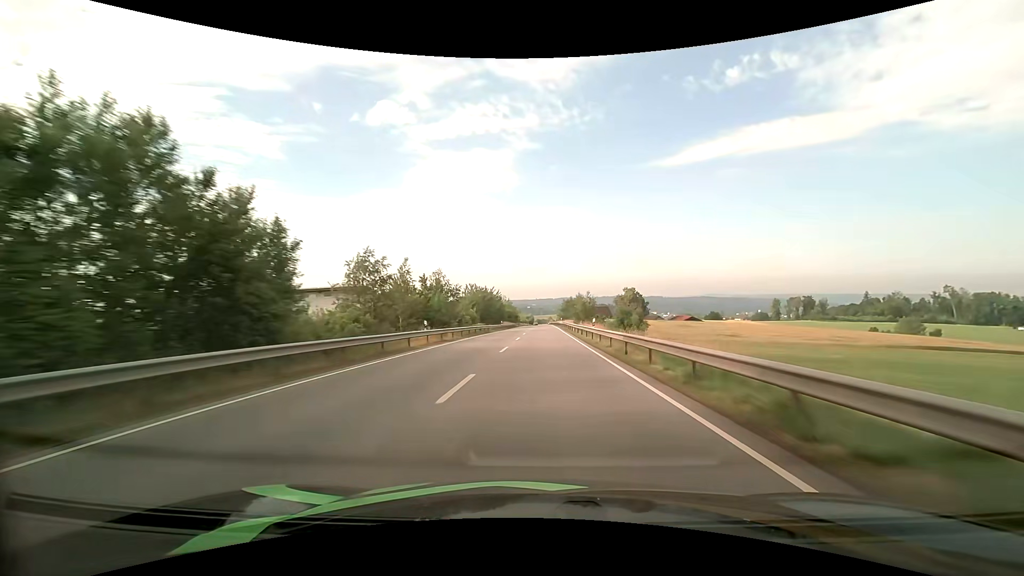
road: primary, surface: asphalt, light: Day
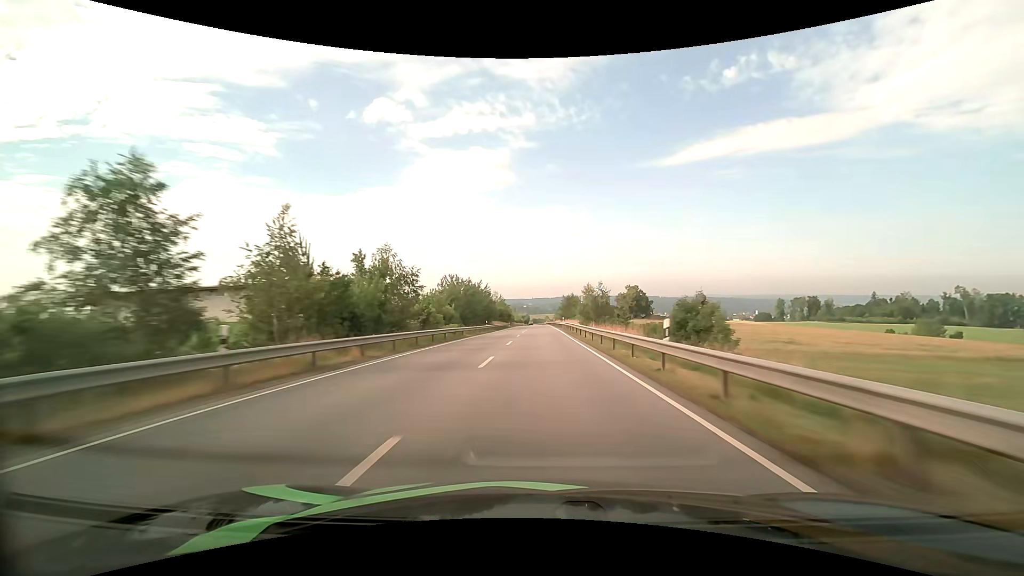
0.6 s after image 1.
(+0.1, +17.9) m; 0°
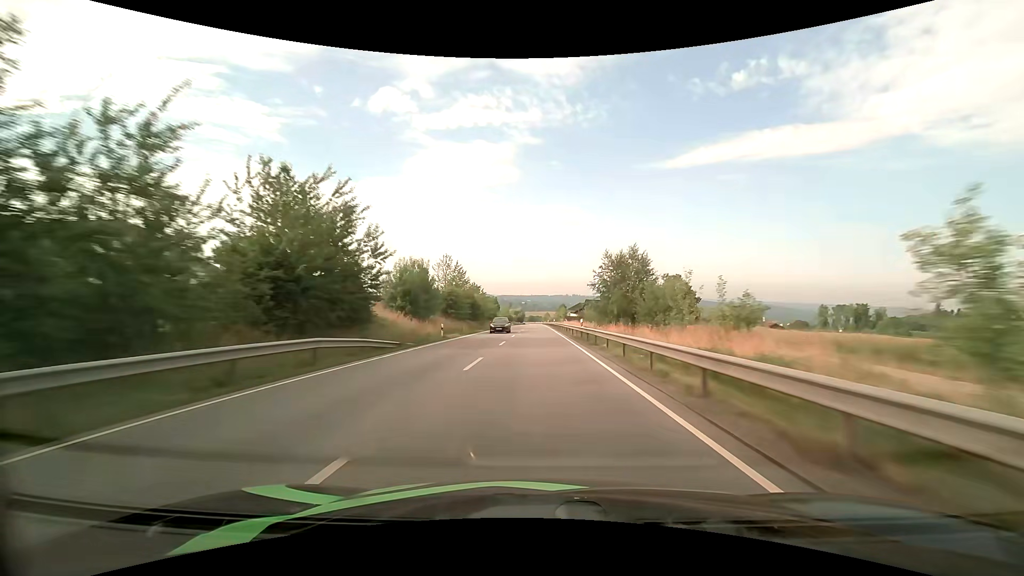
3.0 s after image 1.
(+0.3, +71.7) m; 0°
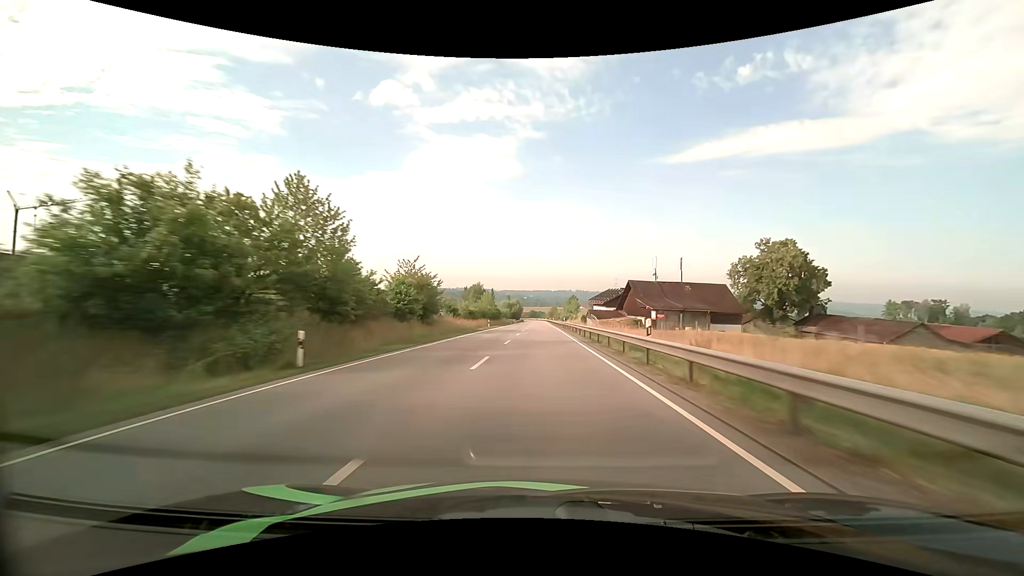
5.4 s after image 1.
(-0.3, +70.8) m; 0°
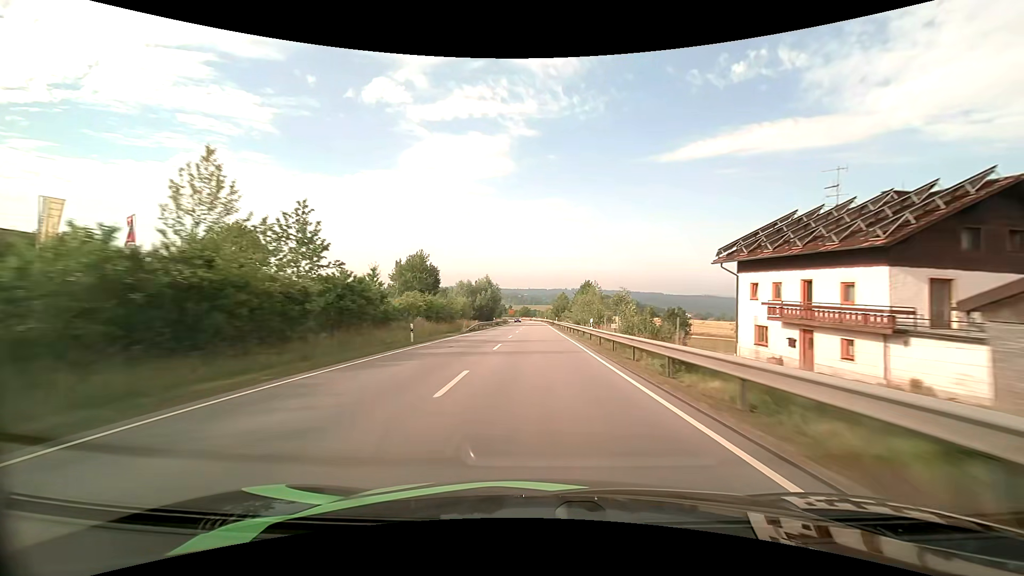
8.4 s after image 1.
(+0.2, +86.8) m; 0°
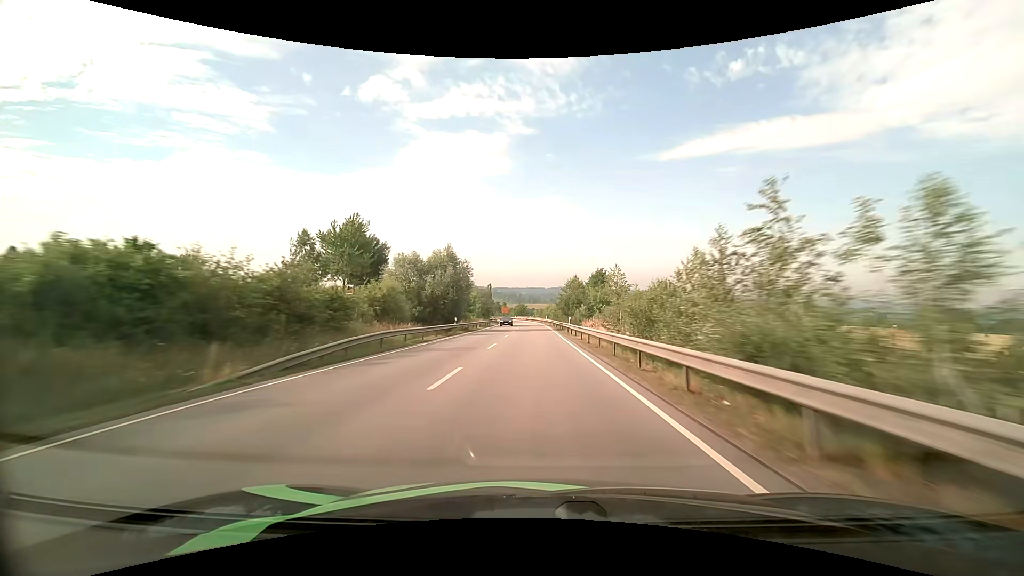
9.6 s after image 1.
(+0.1, +34.5) m; 0°
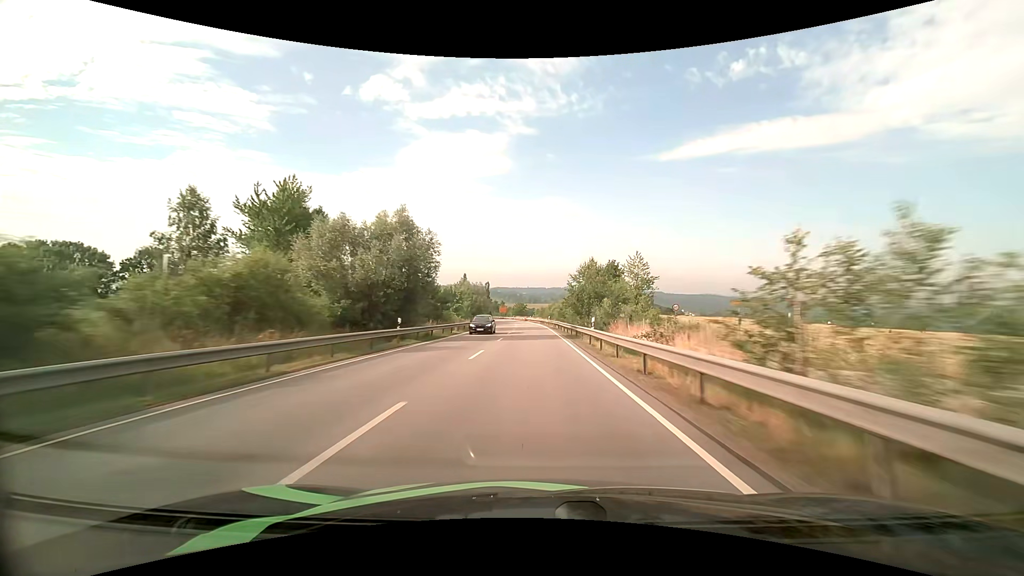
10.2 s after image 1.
(0.0, +17.1) m; 0°
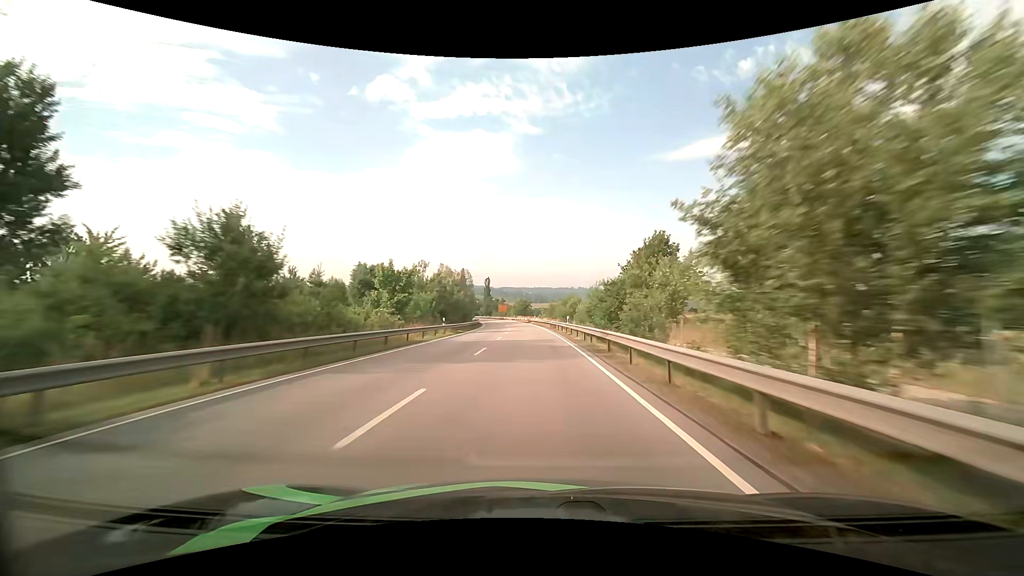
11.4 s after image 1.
(-0.1, +34.0) m; -1°
(0, +10) (0, +20) (0, +30) (-1, +40) (-1, +50) (-1, +60) (-2, +70) (-3, +80) (-4, +90) (-5, +100) m
